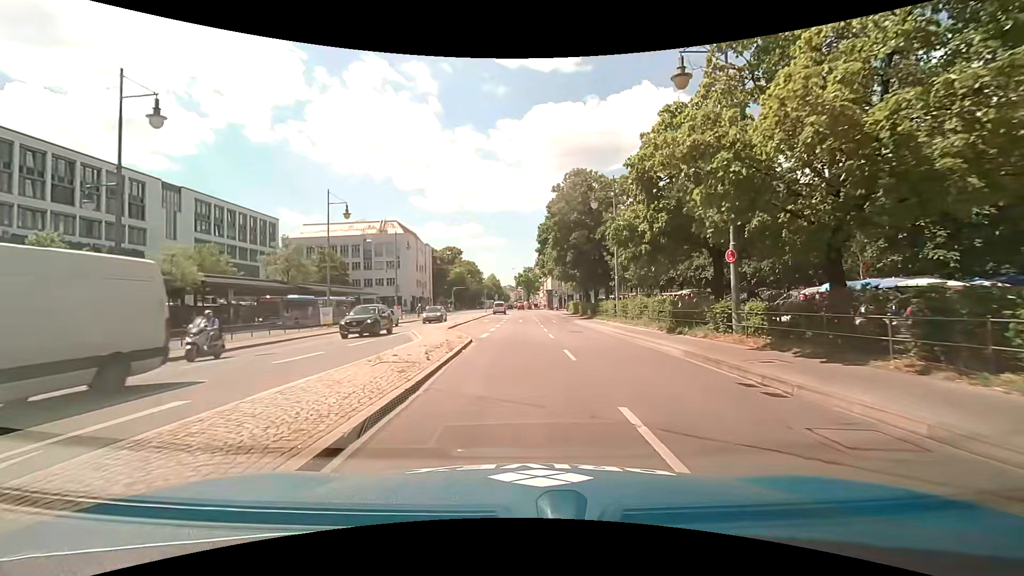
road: secondary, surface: asphalt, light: Day
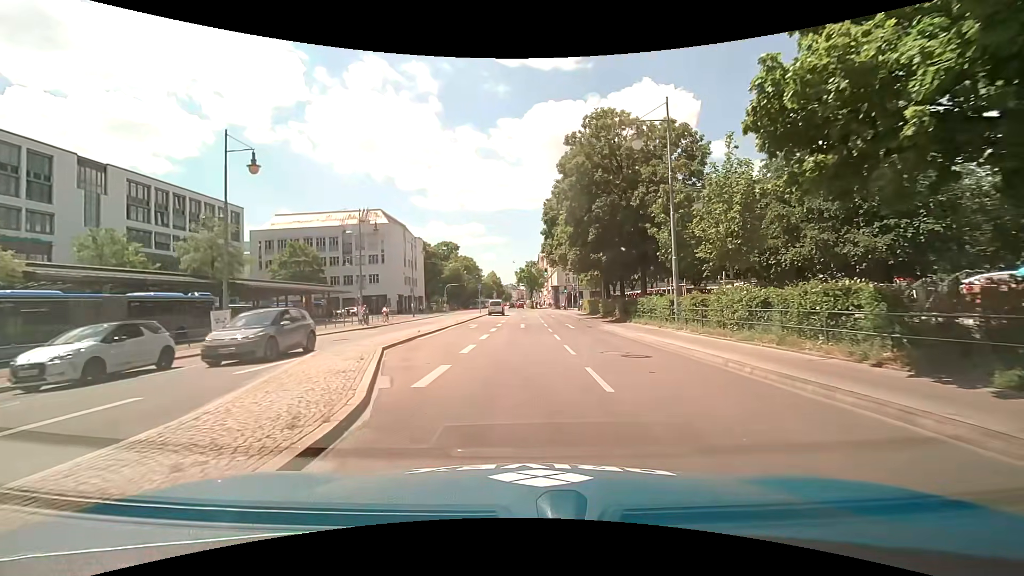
(-0.1, +13.9) m; -1°
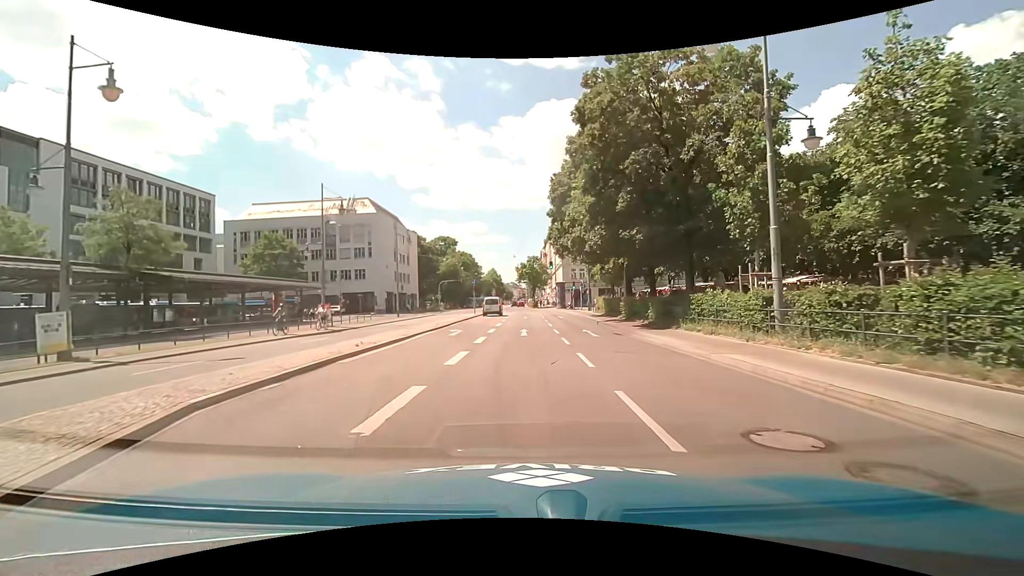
(0.0, +9.2) m; -1°
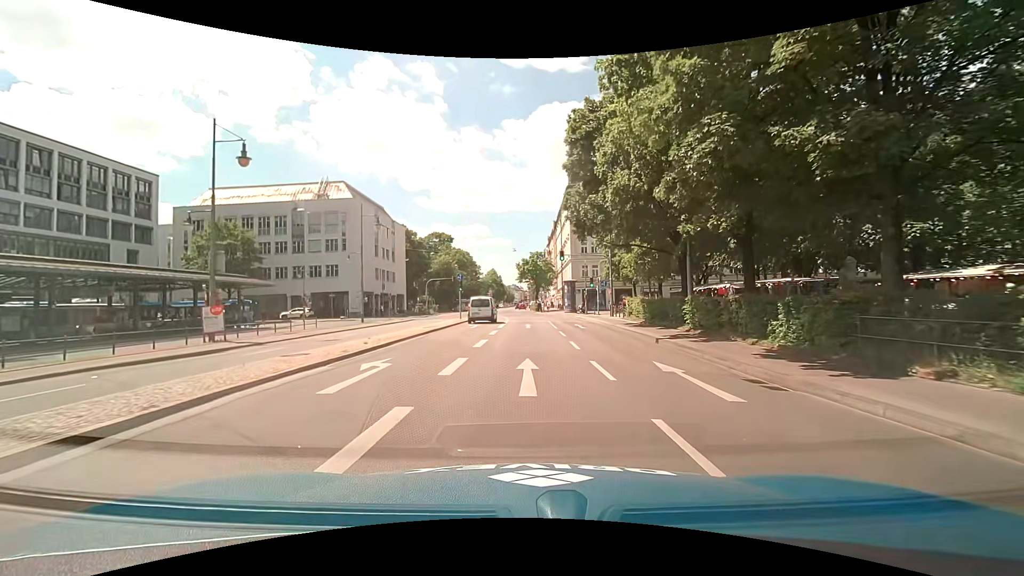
(+0.1, +13.6) m; +1°
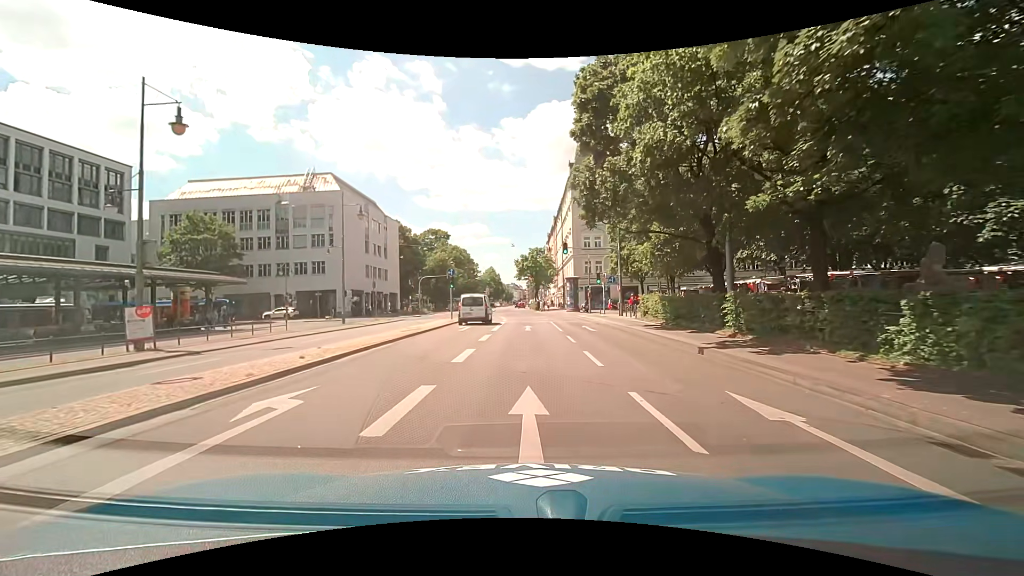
(0.0, +4.5) m; 0°
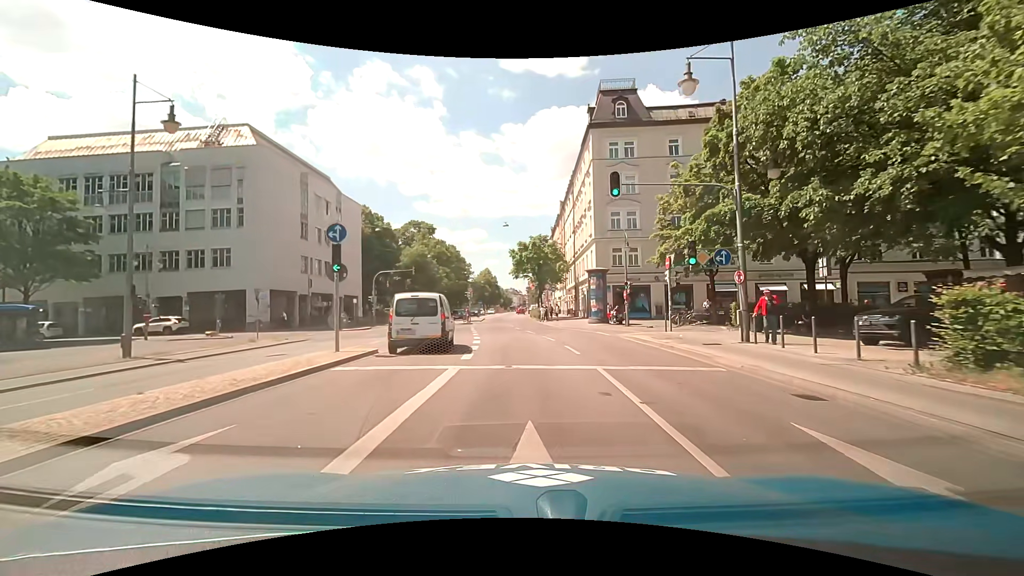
(+0.1, +22.2) m; 0°
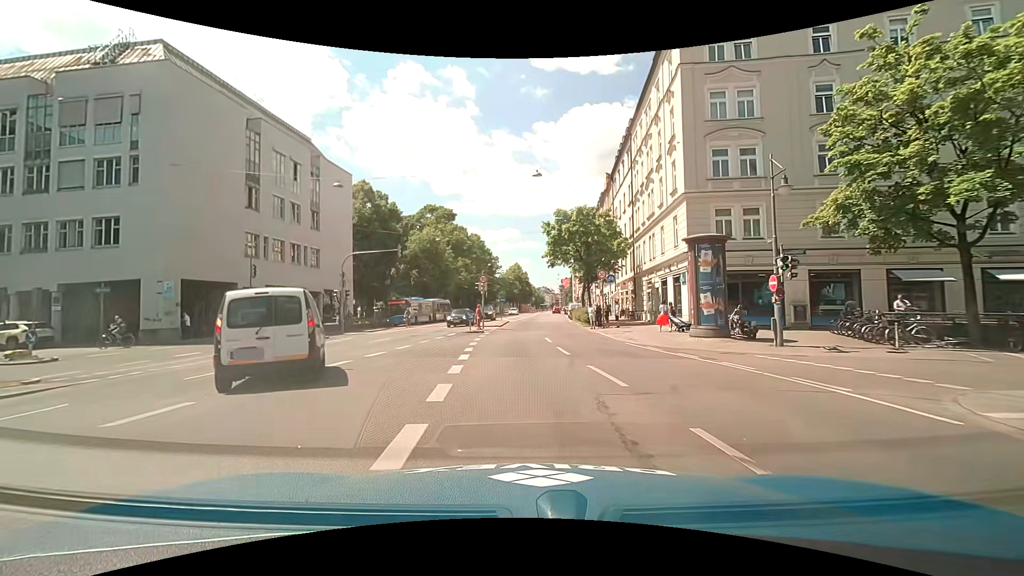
(-0.5, +17.8) m; -4°
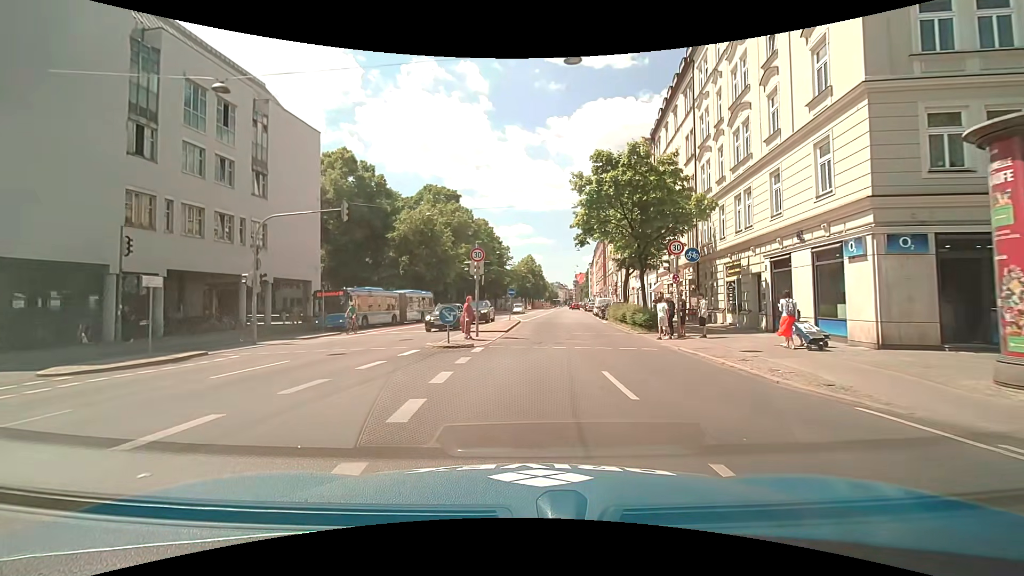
(-0.2, +13.4) m; -1°
(0, +10) (+1, +20) (+2, +30) (+4, +40) (+5, +50) (+6, +60) (+7, +70) (+8, +80) (+9, +90) (+10, +99) m
